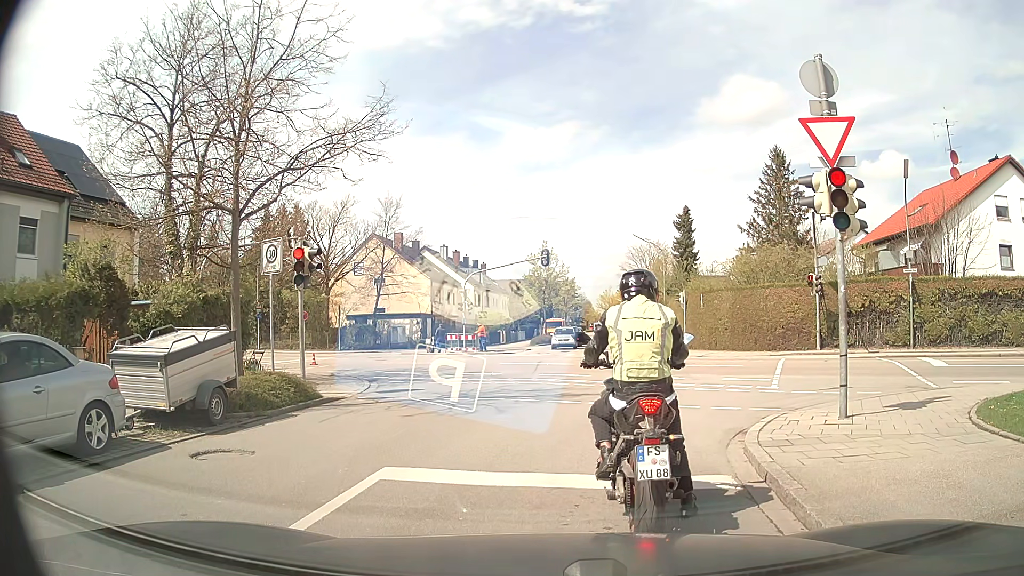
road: unclassified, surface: asphalt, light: Day
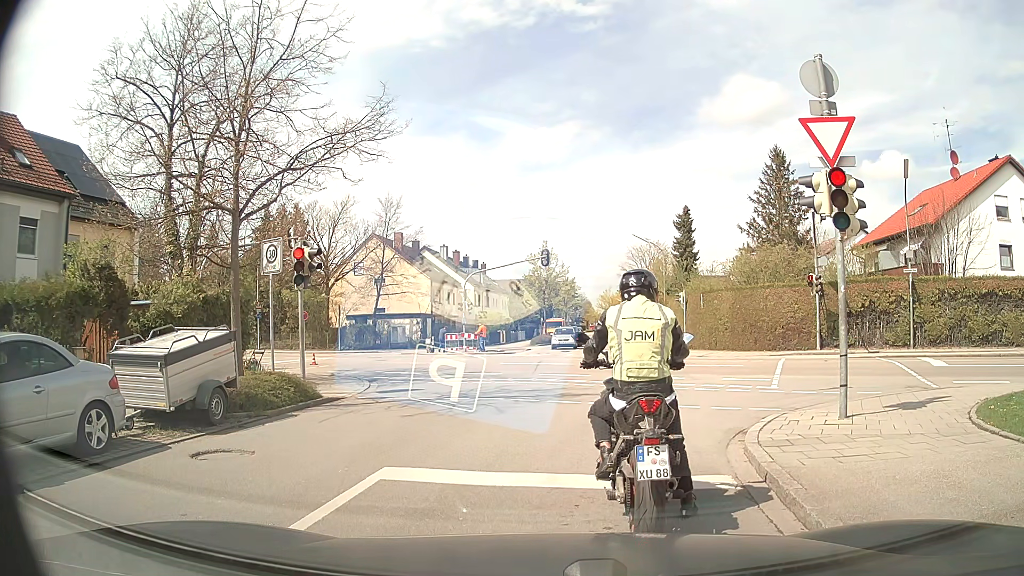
(0.0, 0.0) m; 0°
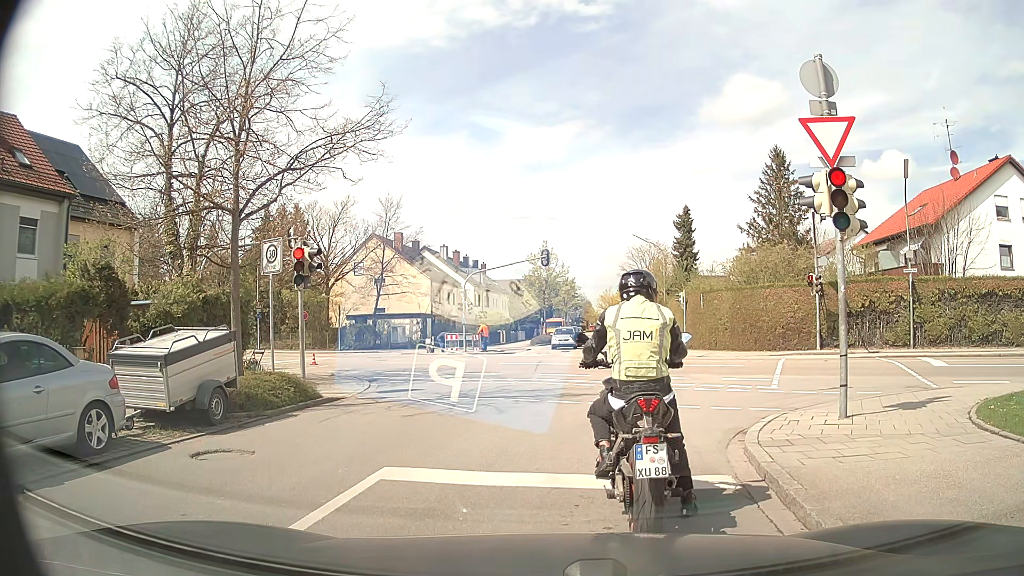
(0.0, 0.0) m; 0°
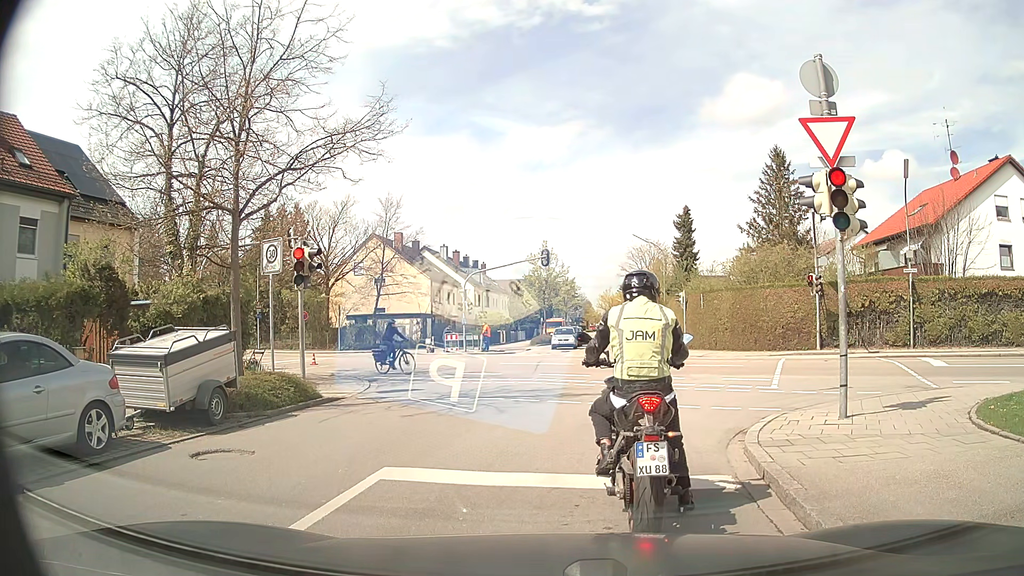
(0.0, 0.0) m; 0°
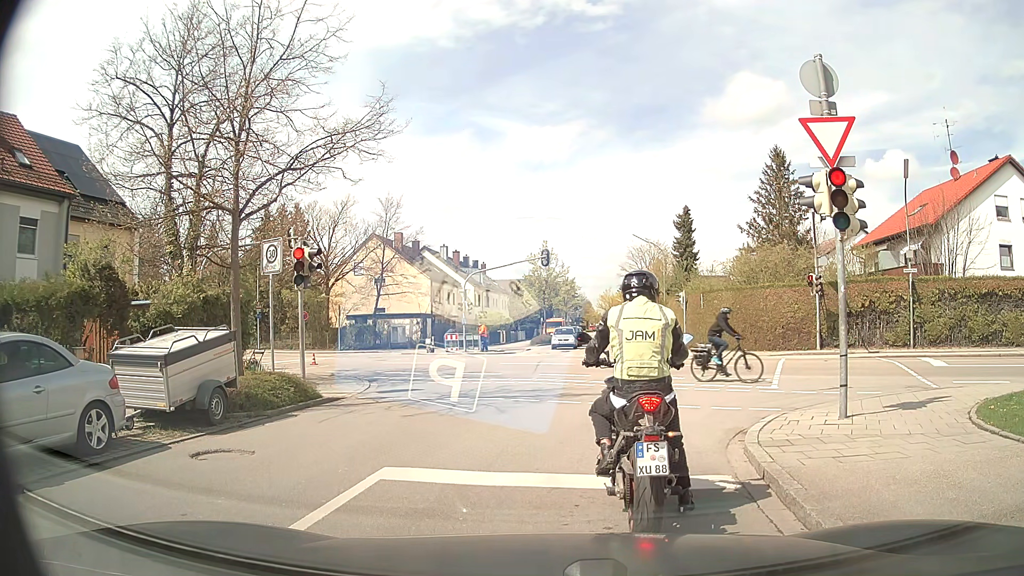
(0.0, 0.0) m; 0°
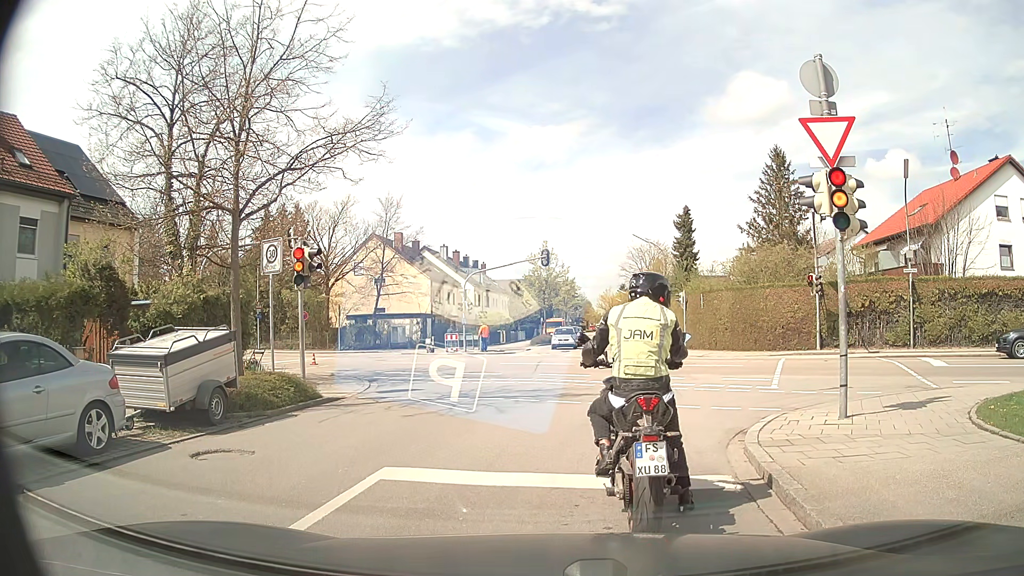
(0.0, 0.0) m; 0°
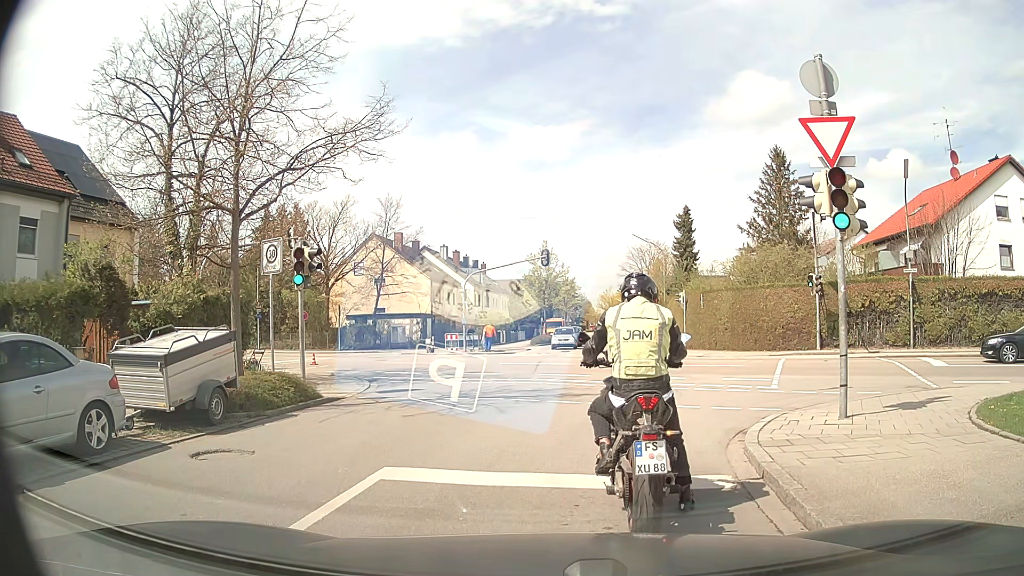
(0.0, 0.0) m; 0°
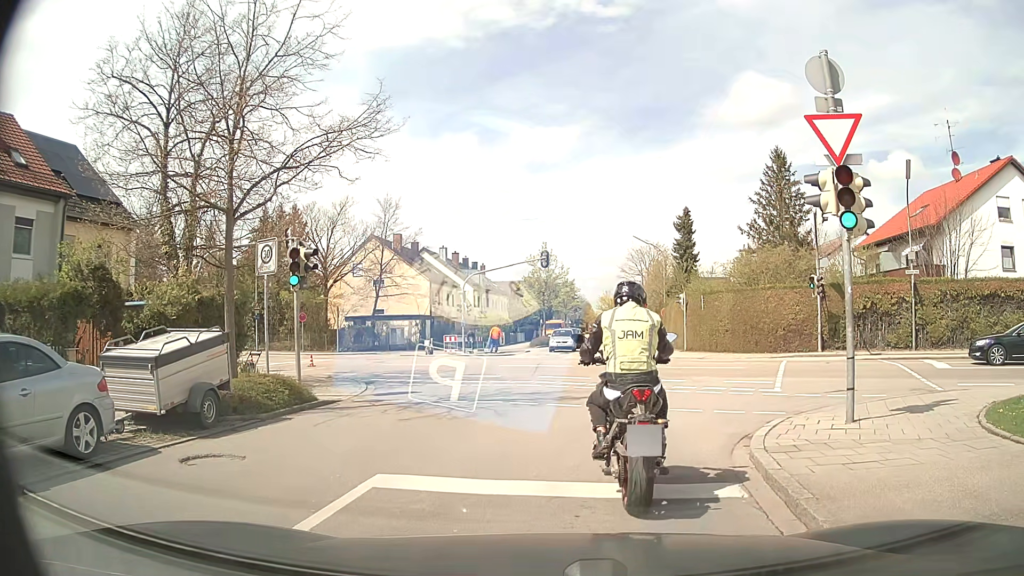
(0.0, +0.2) m; 0°
